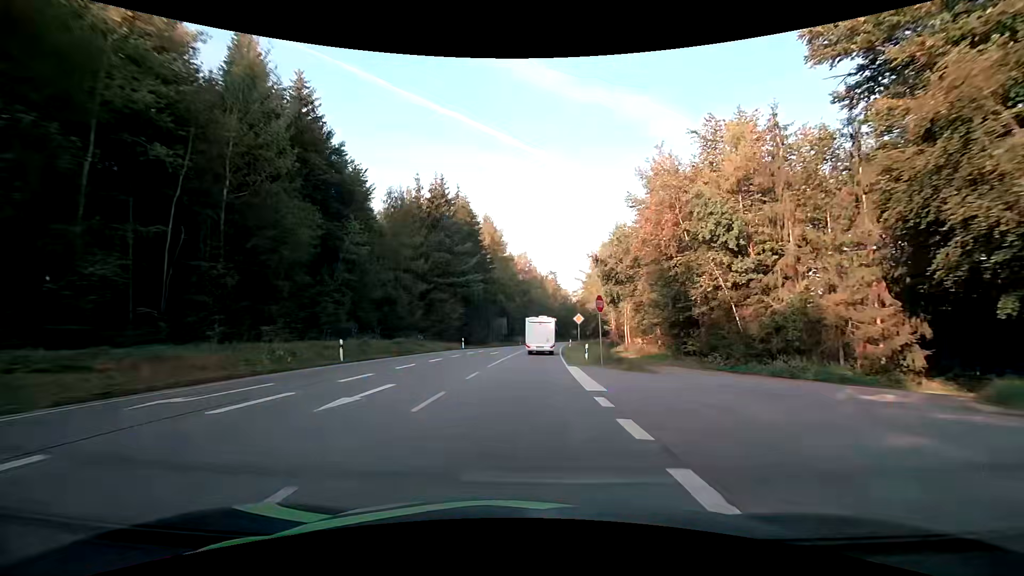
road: primary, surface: asphalt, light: Day
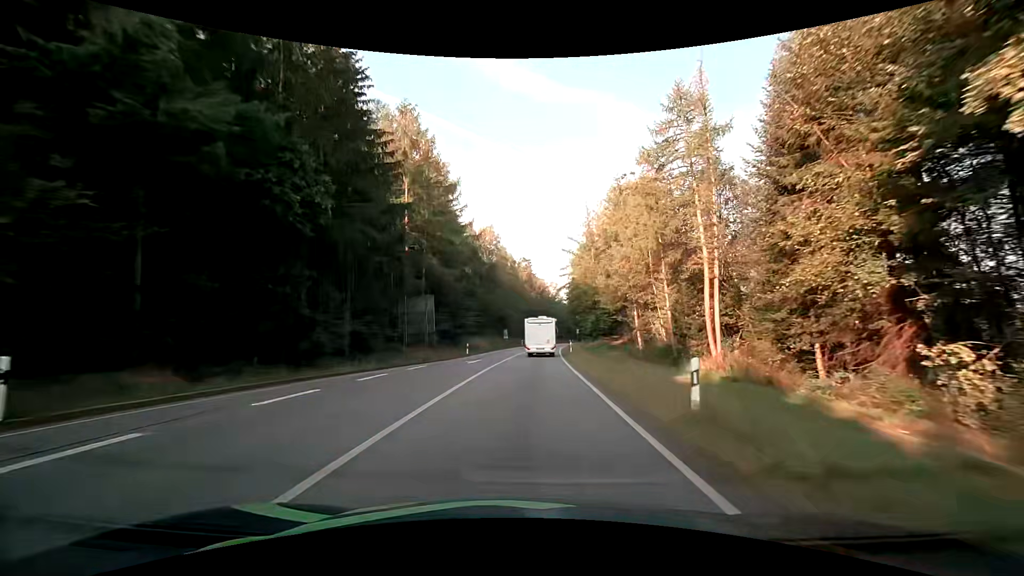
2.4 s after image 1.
(+1.1, +45.6) m; +3°
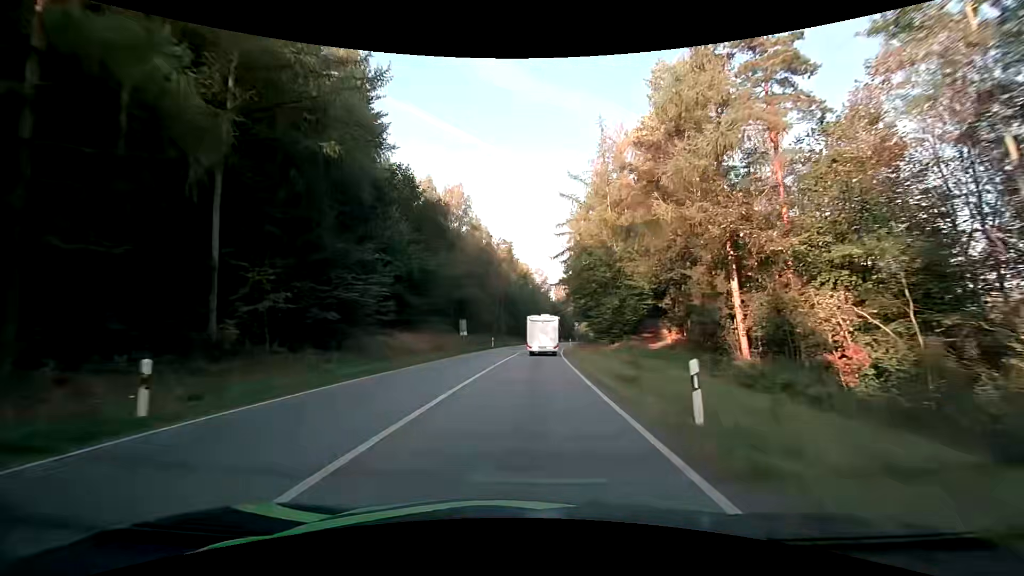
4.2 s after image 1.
(+0.7, +34.5) m; +2°
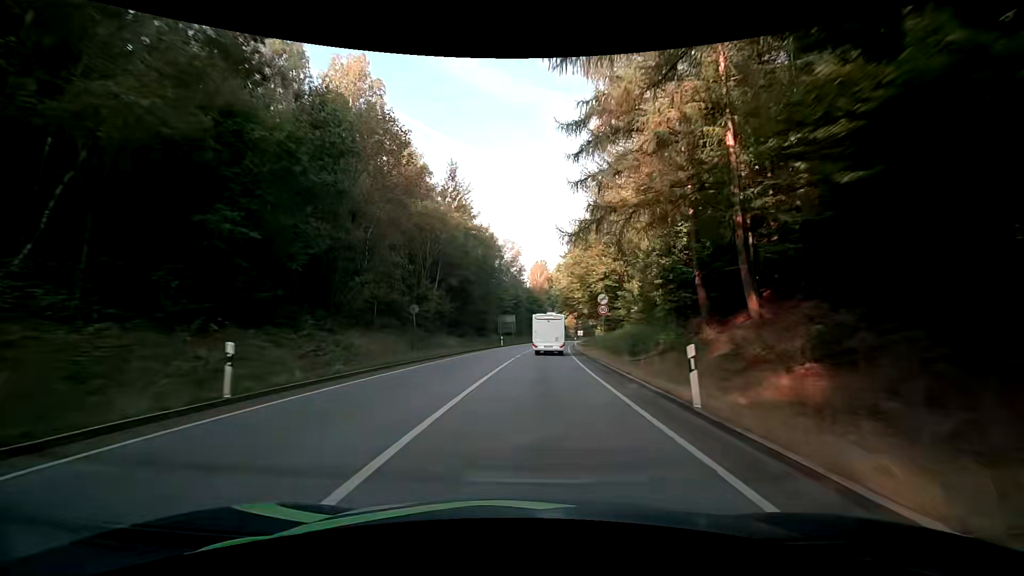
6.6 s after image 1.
(+1.3, +46.3) m; +3°
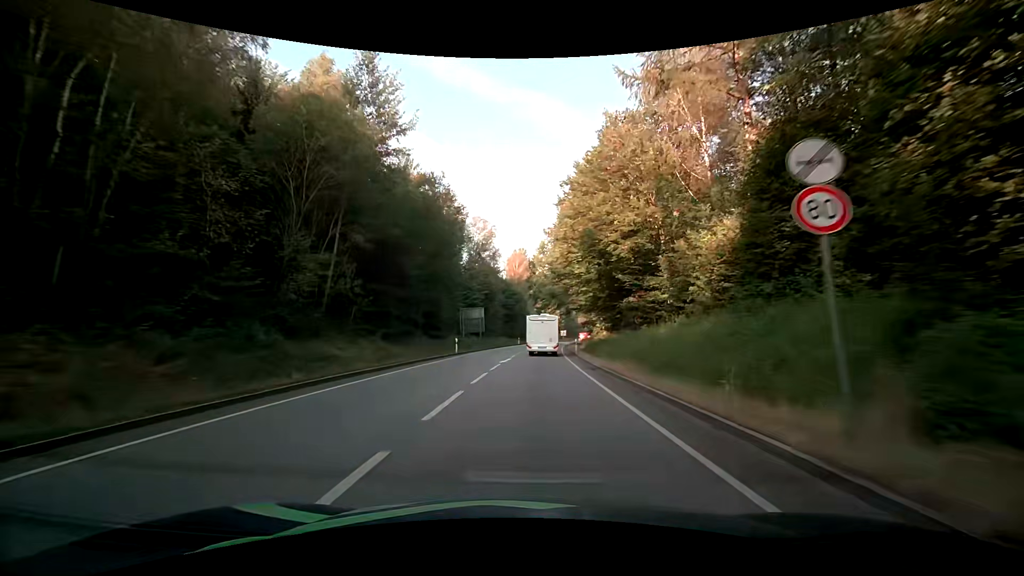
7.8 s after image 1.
(+0.5, +22.7) m; +3°
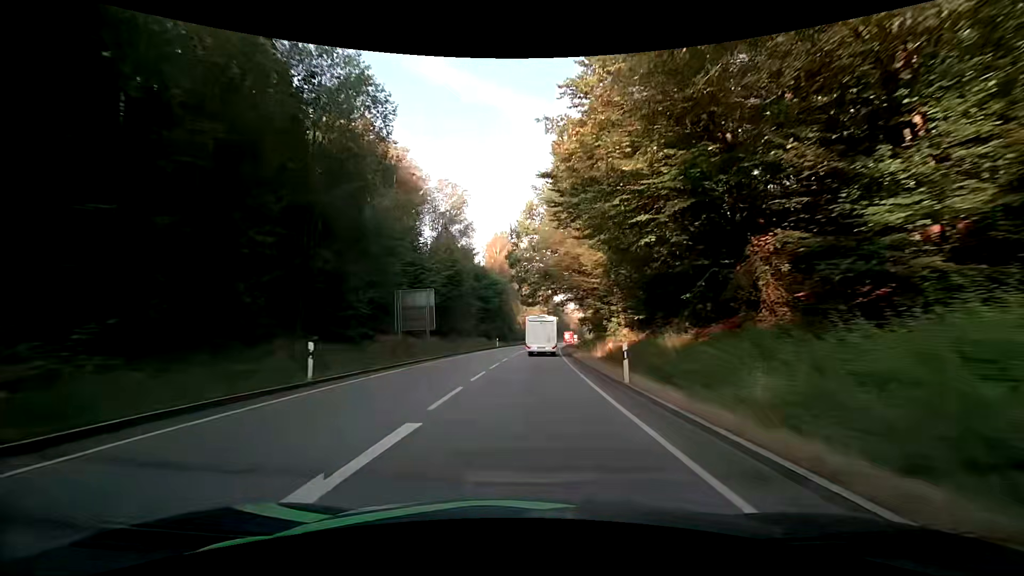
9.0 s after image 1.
(+0.4, +22.4) m; +2°
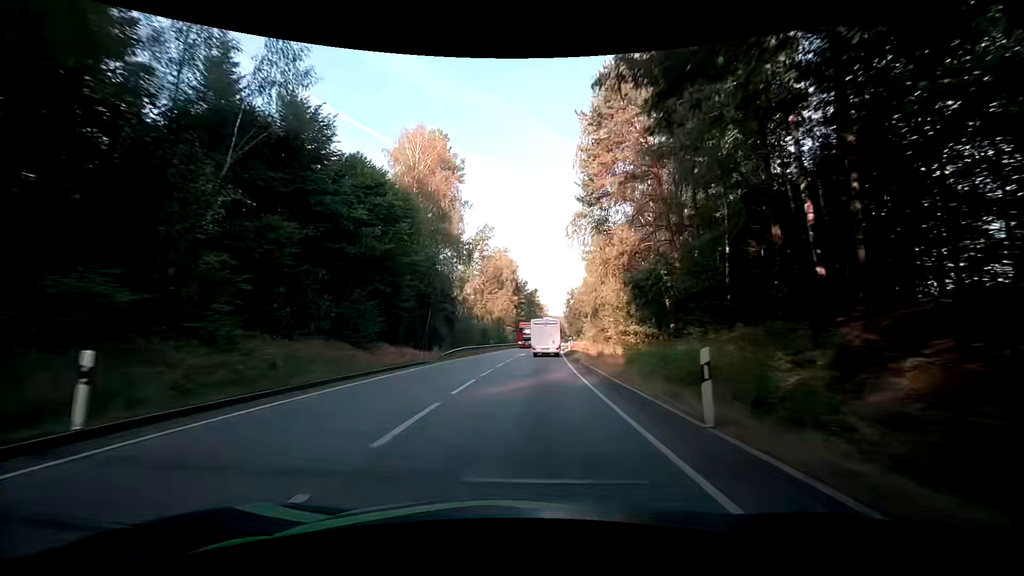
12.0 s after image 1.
(+1.7, +56.0) m; +3°
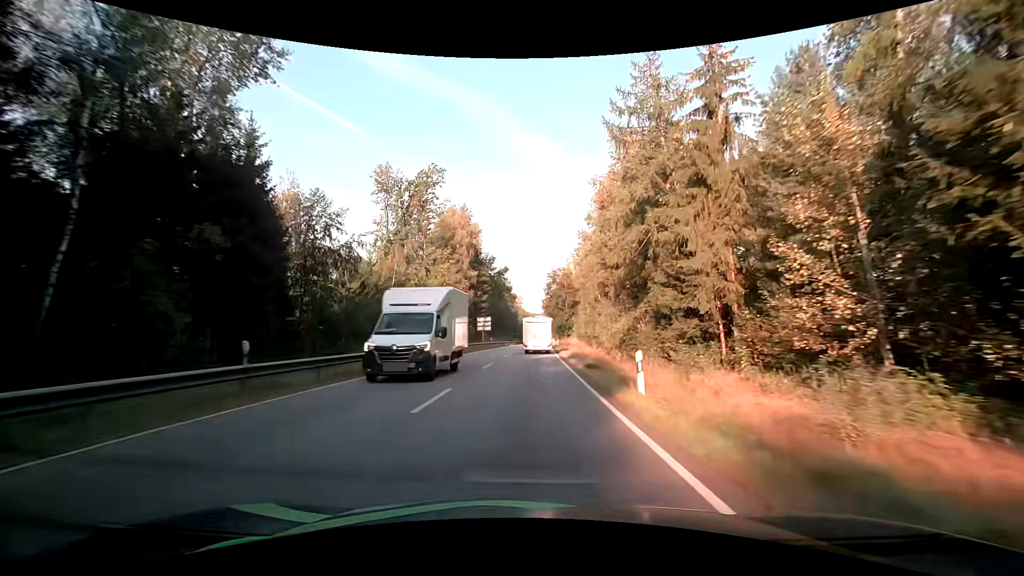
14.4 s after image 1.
(+1.8, +45.2) m; +4°
